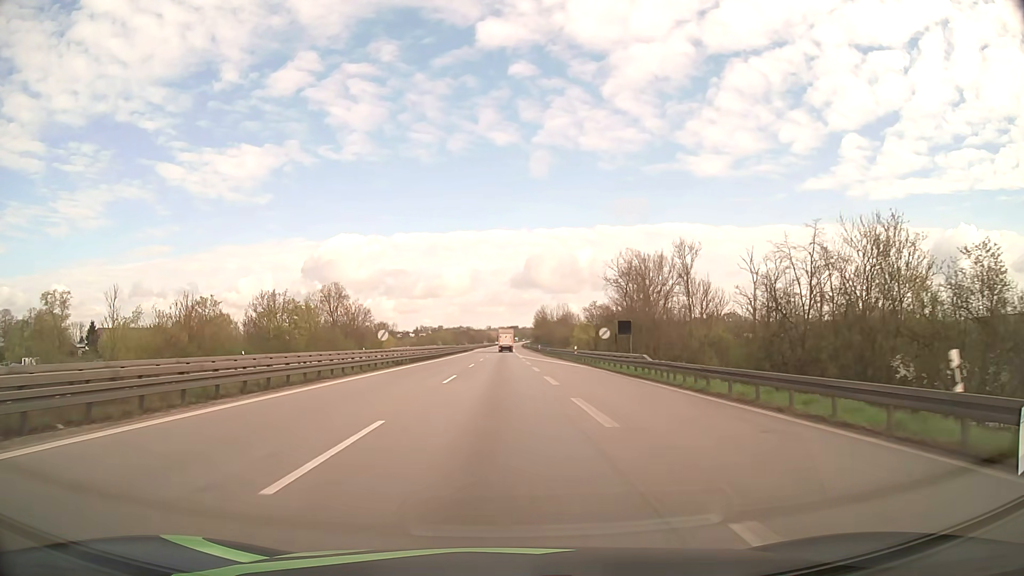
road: motorway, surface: asphalt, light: Day
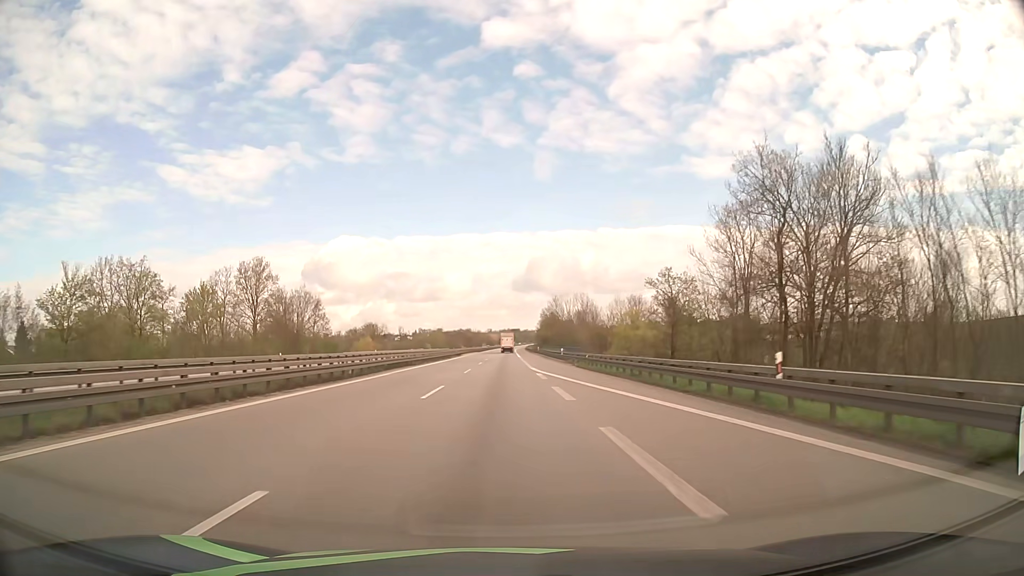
(0.0, +42.4) m; 0°
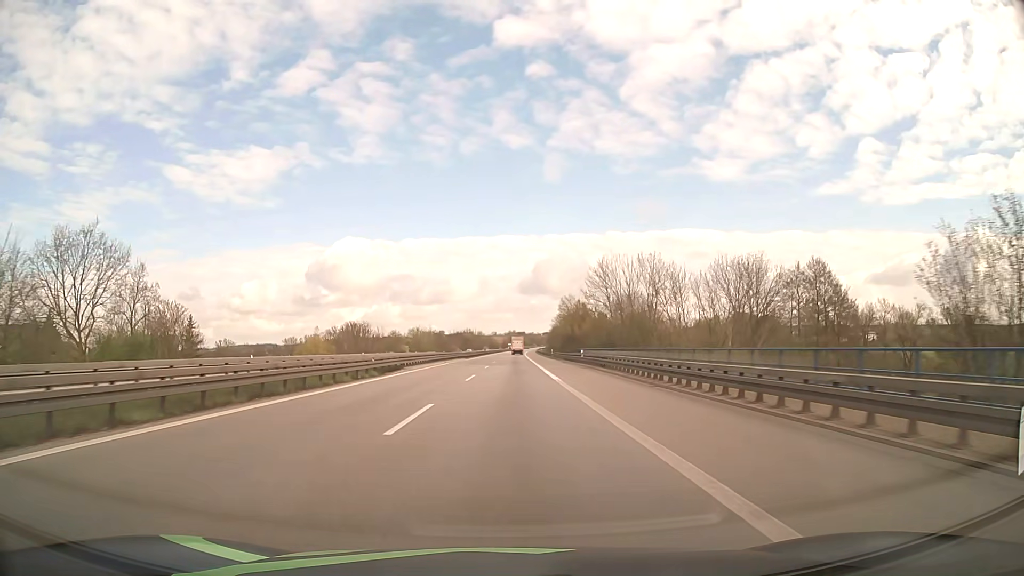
(-0.3, +62.9) m; 0°
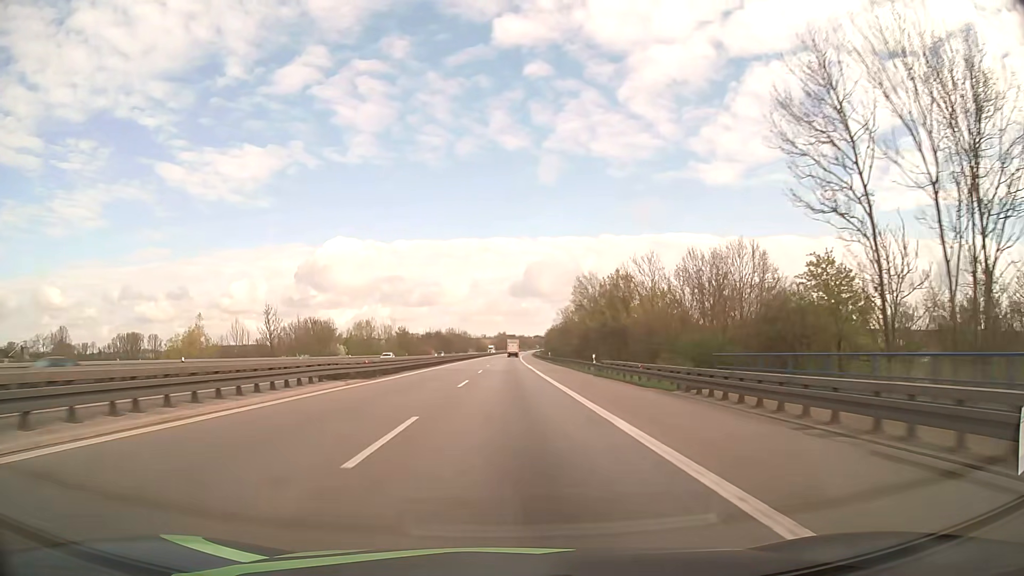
(+0.3, +58.0) m; +1°
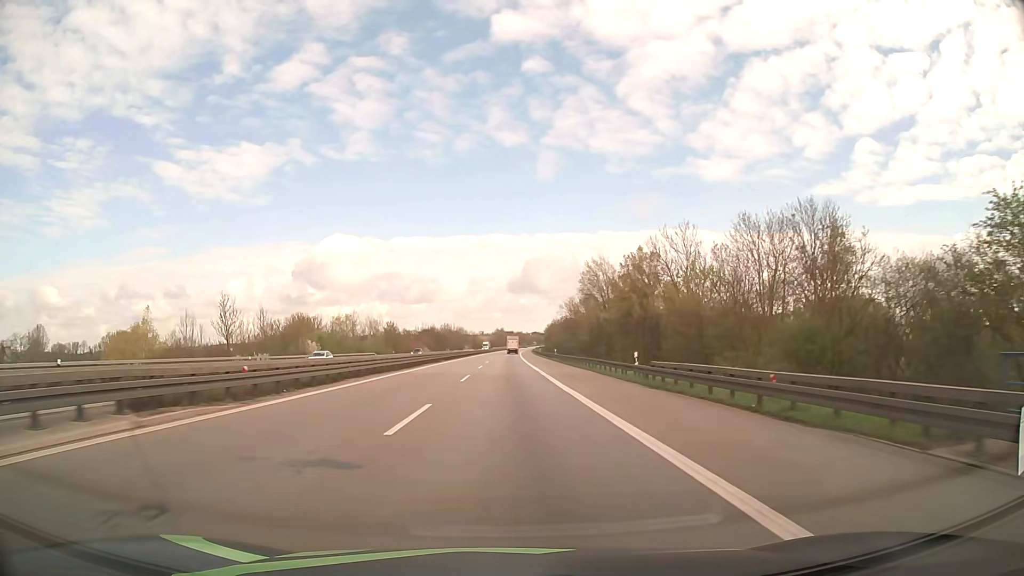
(+0.1, +15.3) m; 0°
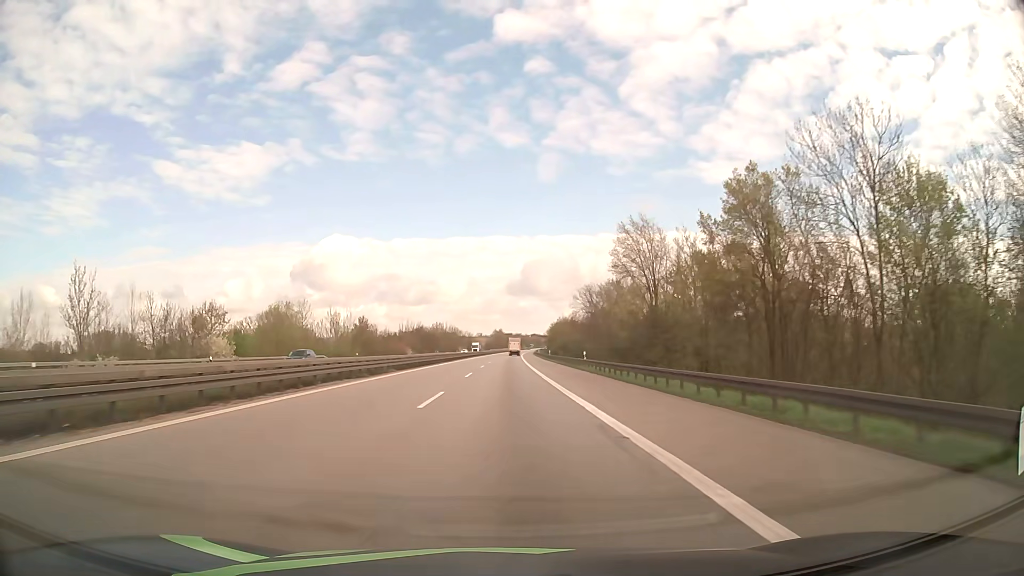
(0.0, +31.6) m; 0°
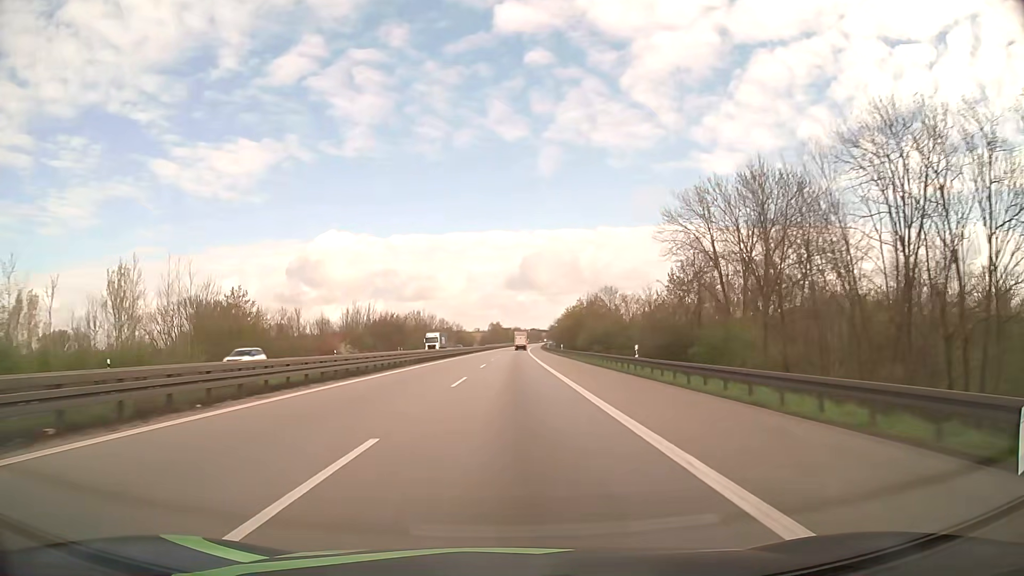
(0.0, +66.5) m; 0°
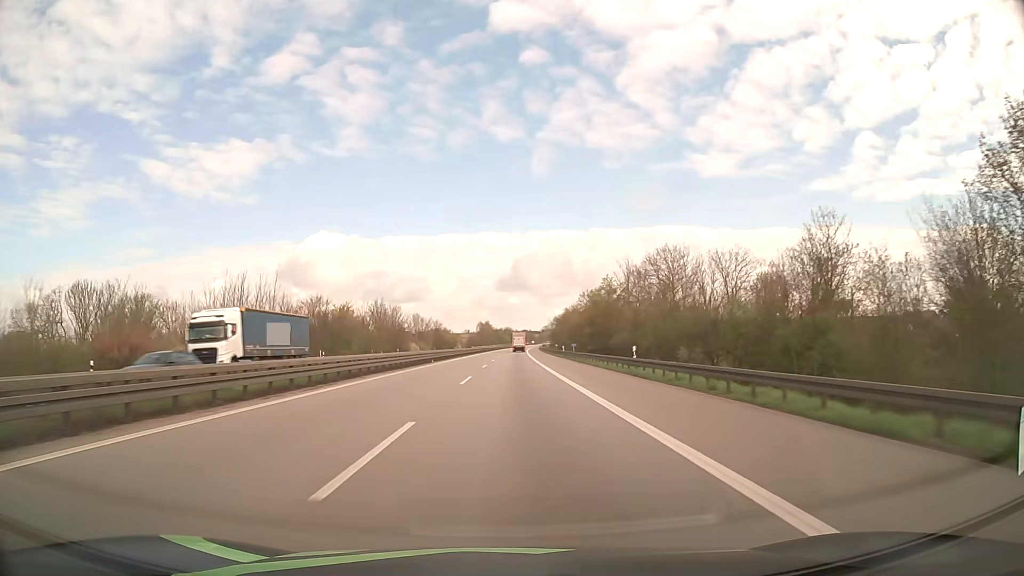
(+0.2, +52.4) m; +1°
(0, +10) (0, +20) (0, +30) (0, +40) (0, +50) (+1, +60) (+1, +70) (+1, +80) (+1, +90) (+1, +100) m
